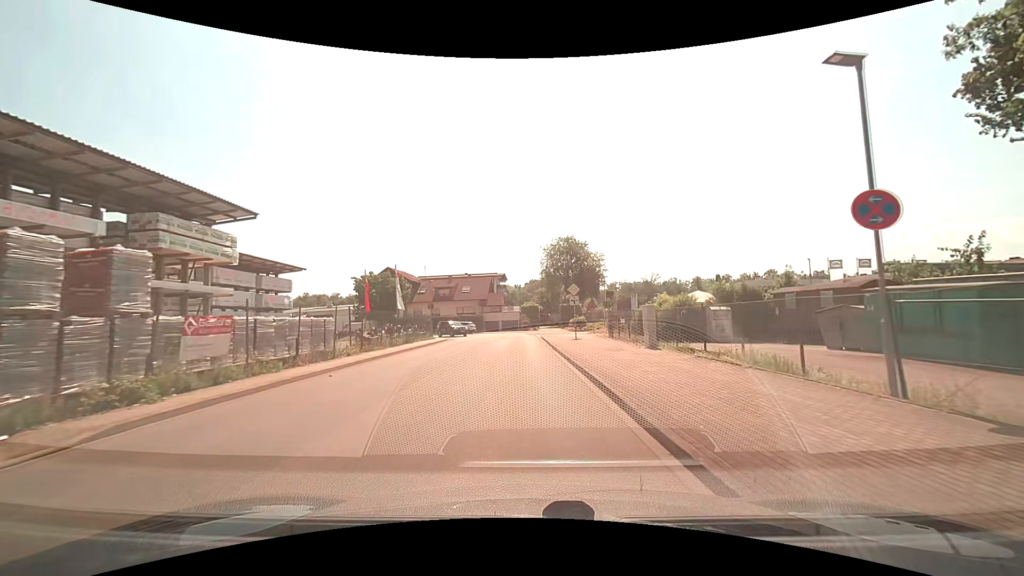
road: unclassified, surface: asphalt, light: Day
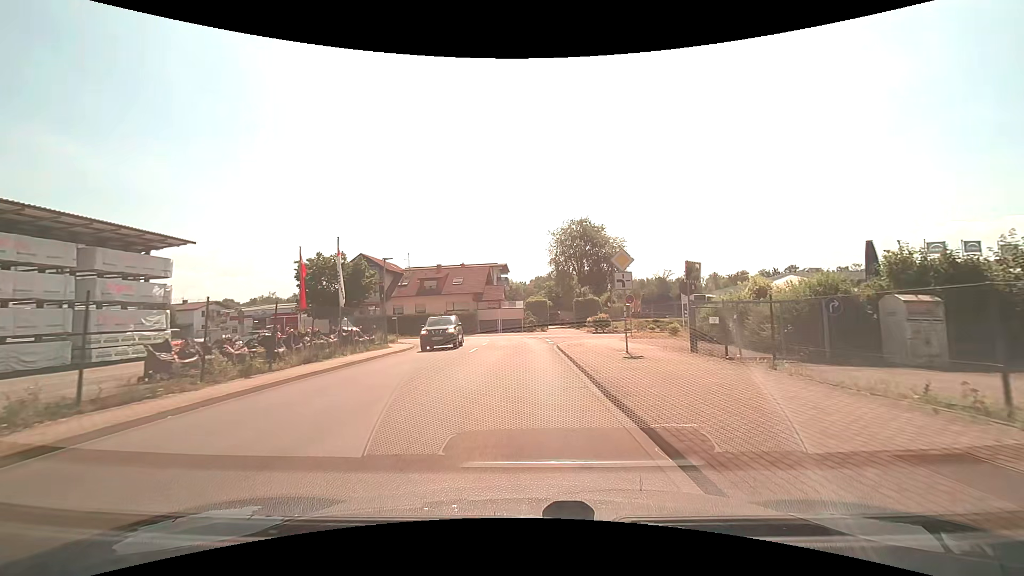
(-0.1, +15.0) m; 0°
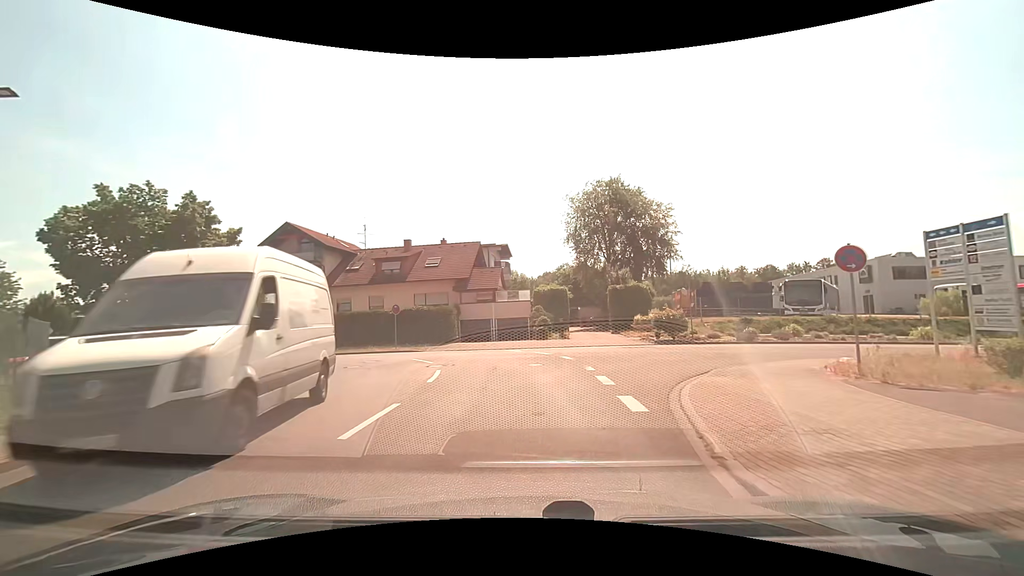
(-0.3, +21.3) m; -1°
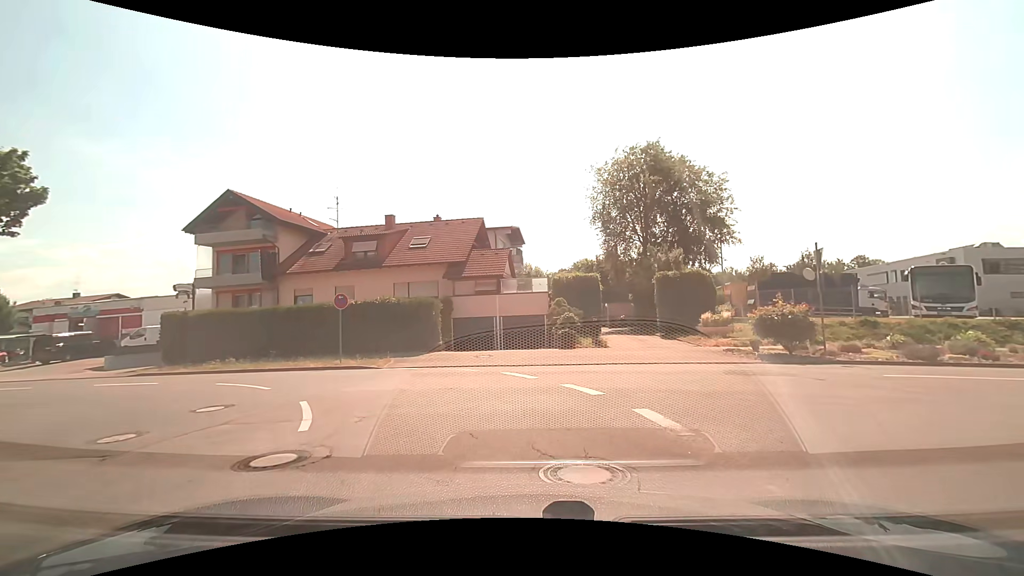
(-0.1, +10.6) m; -1°
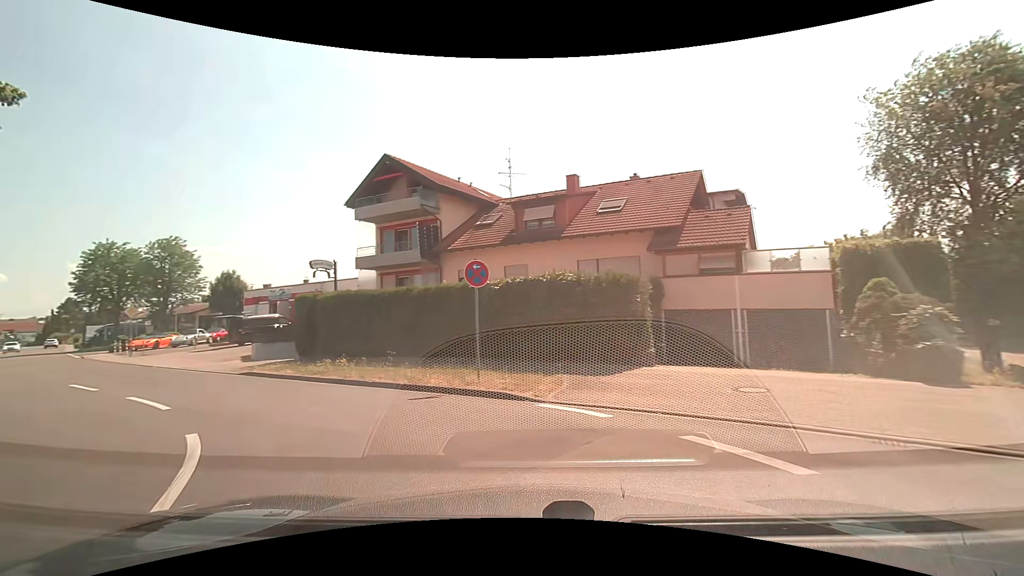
(-1.4, +9.1) m; -23°
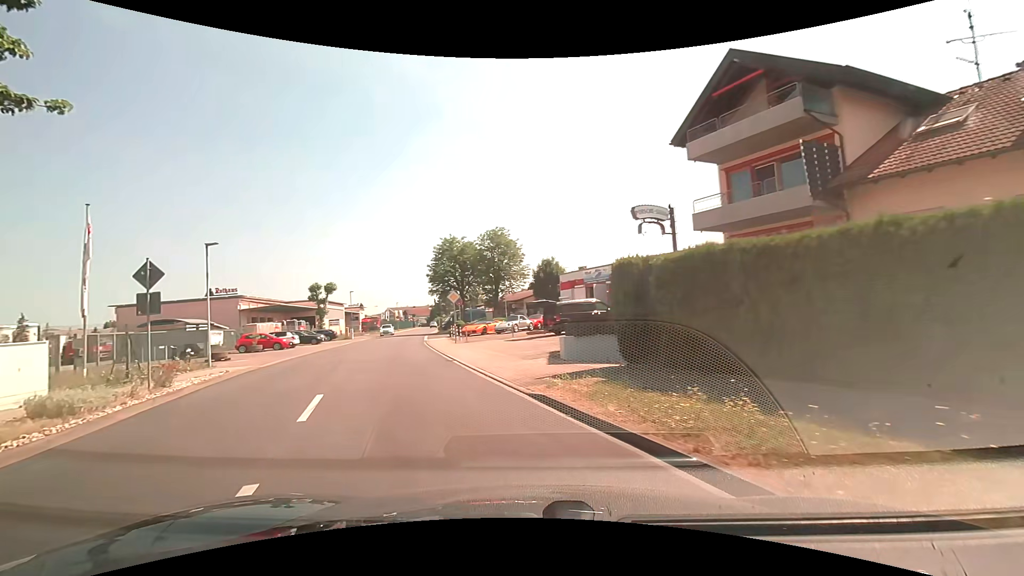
(-2.9, +8.8) m; -33°
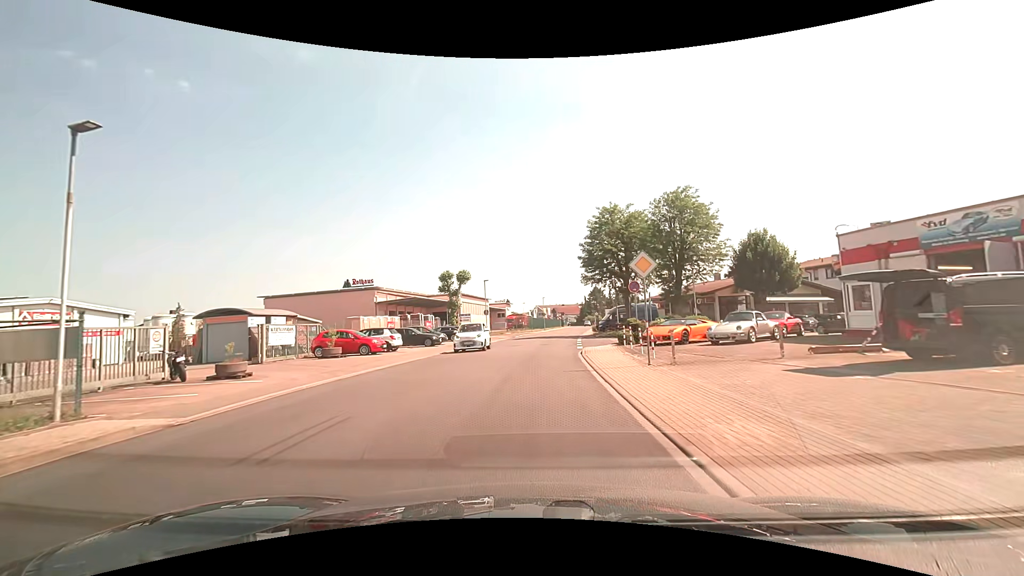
(-3.3, +16.1) m; -18°
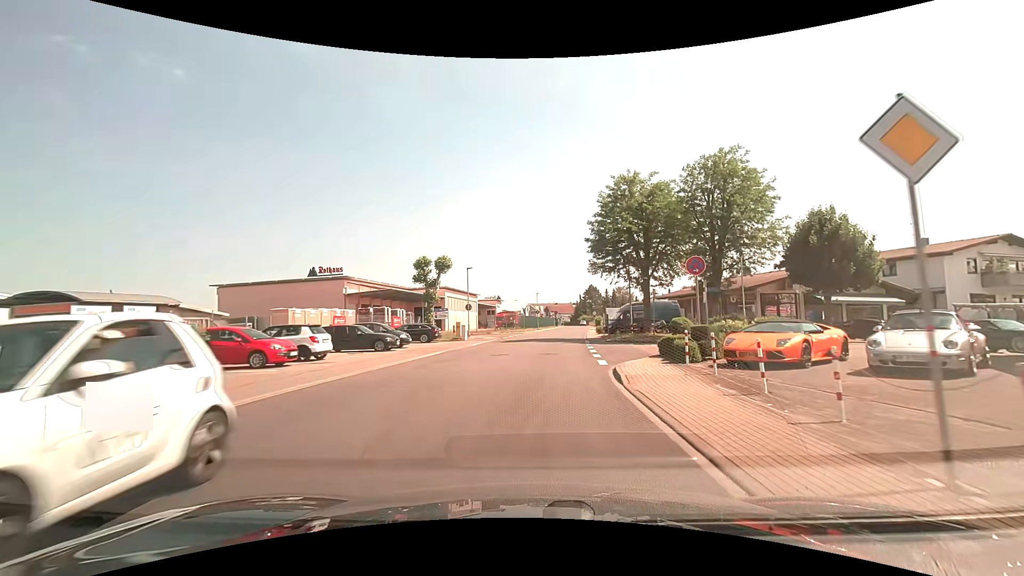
(+0.1, +10.3) m; +2°
(0, +10) (+1, +20) (+2, +30) (+3, +40) (+4, +50) (+5, +60) (+6, +70) (+8, +80) (+9, +89) (+10, +99) m
